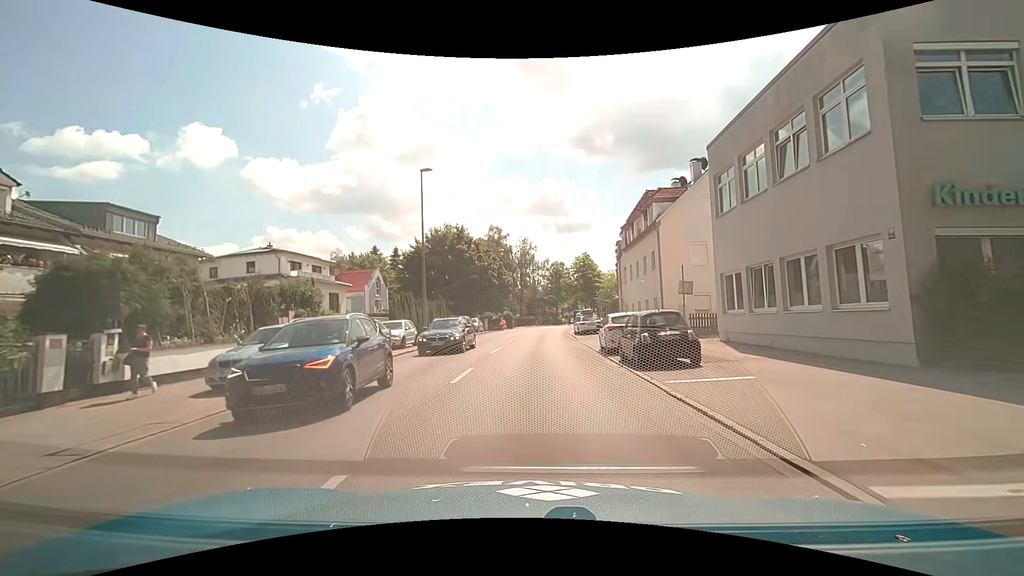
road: tertiary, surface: asphalt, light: Day
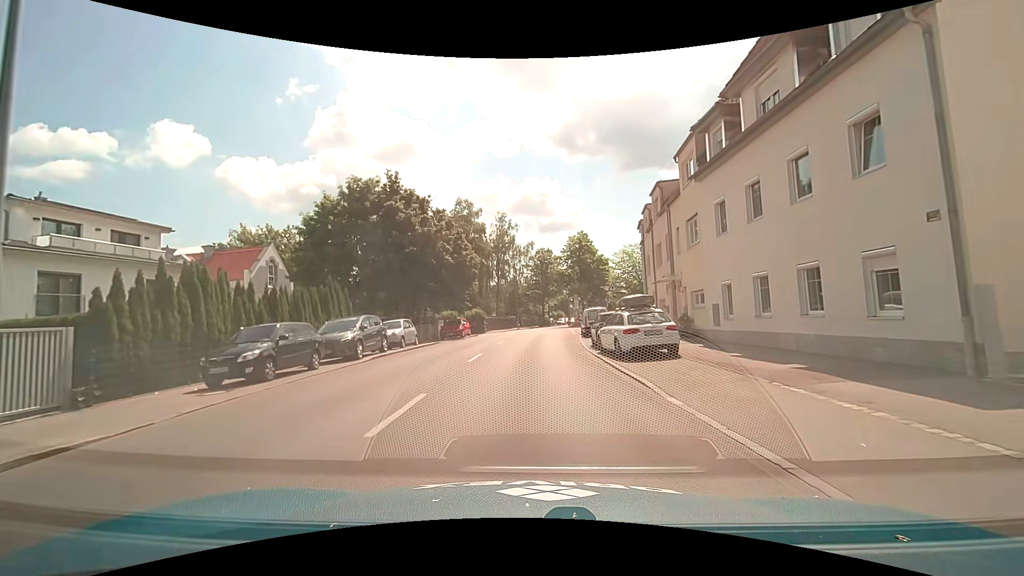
(+0.6, +22.5) m; +3°
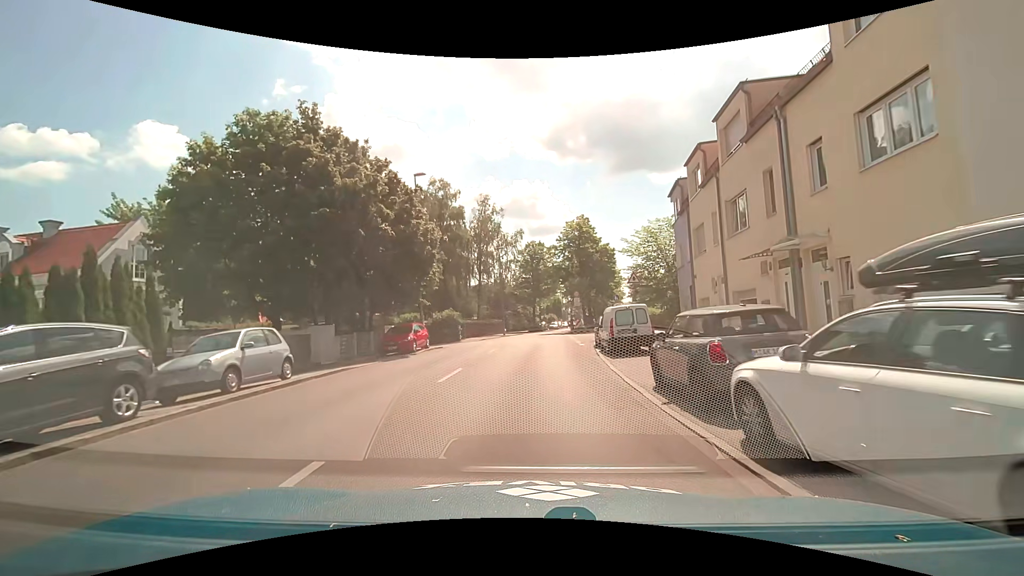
(+0.1, +12.9) m; +1°
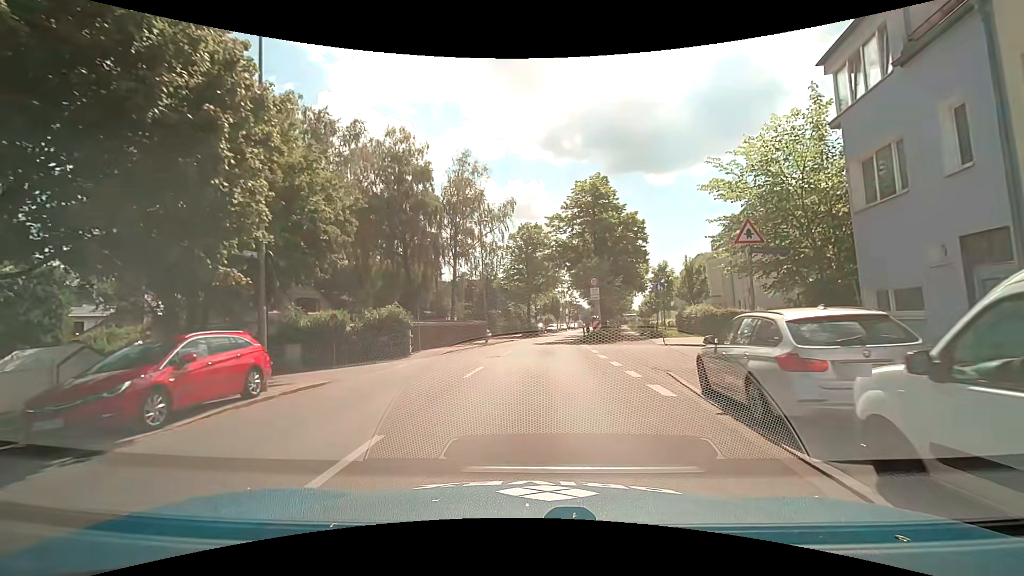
(+0.1, +16.8) m; +1°
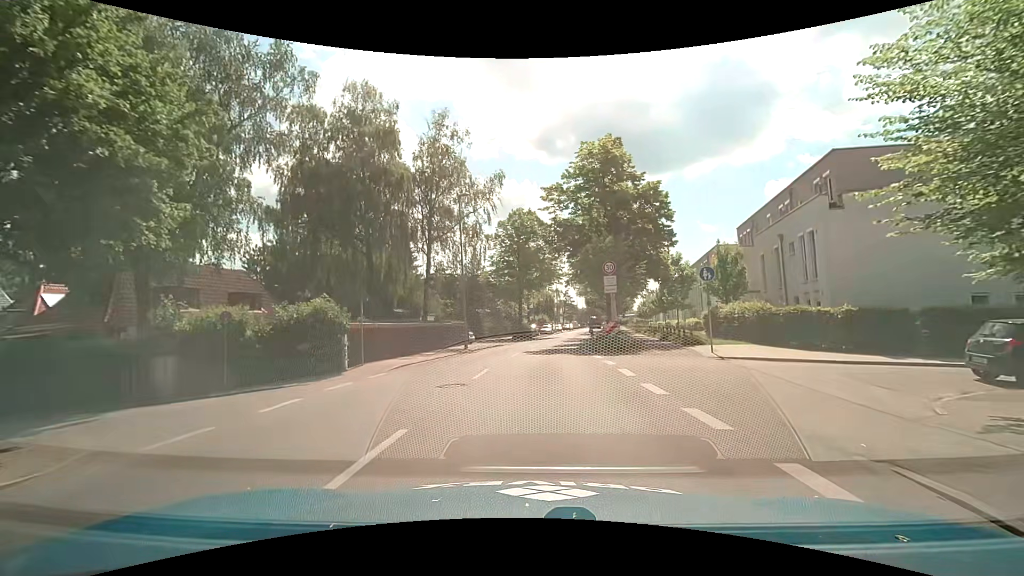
(+0.1, +8.6) m; +1°
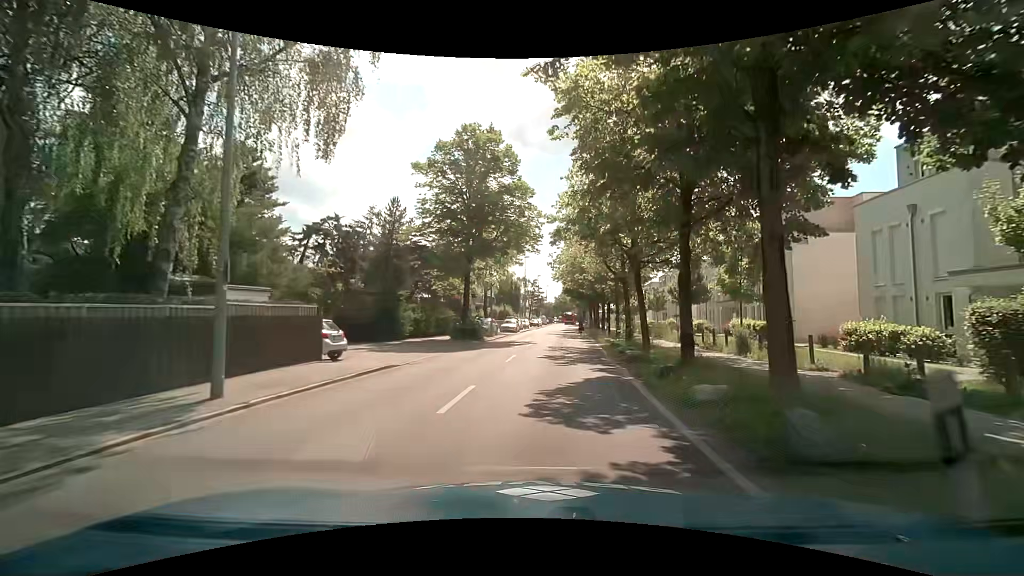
(+0.6, +23.2) m; +4°
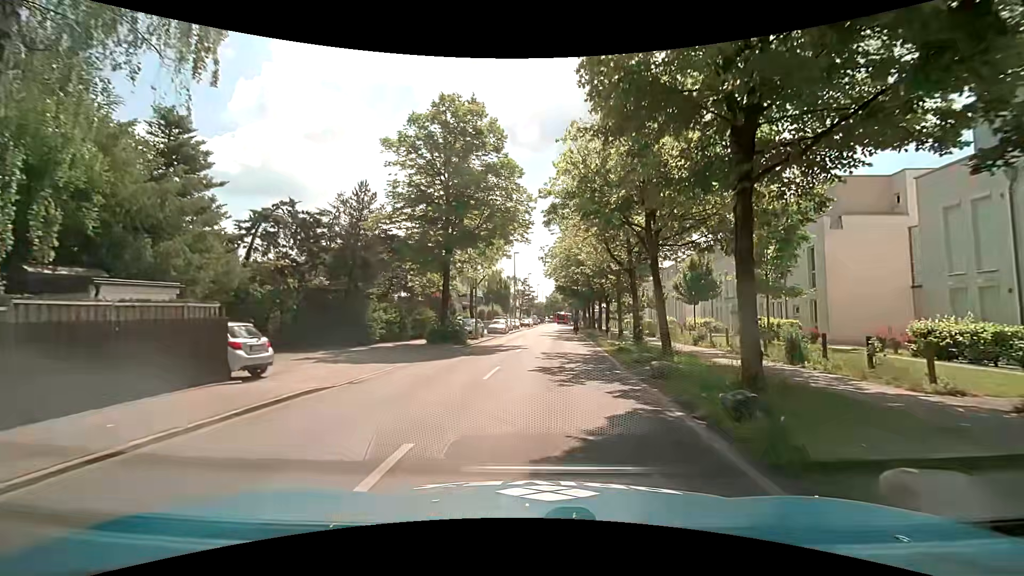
(+0.1, +4.6) m; +2°
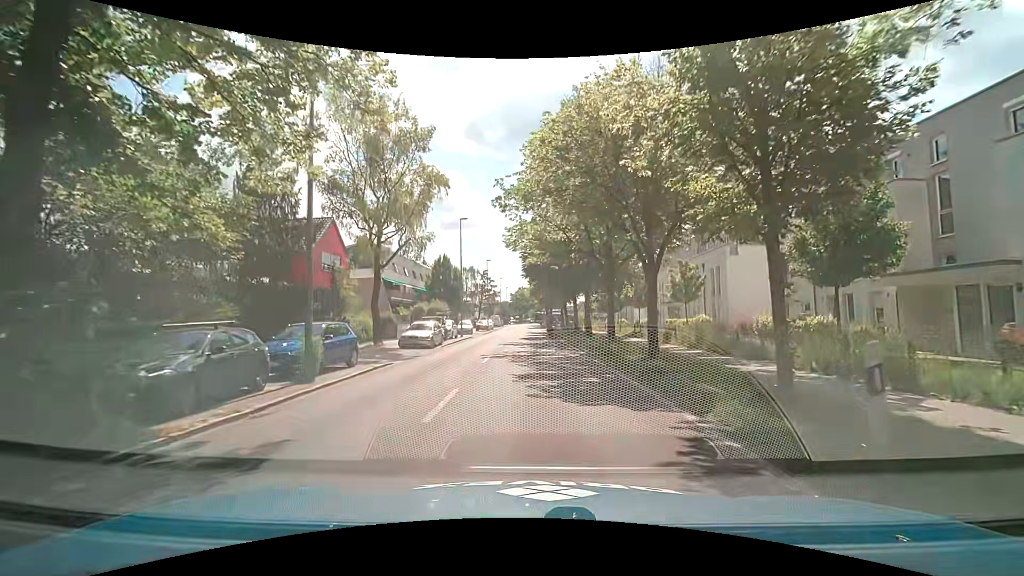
(+0.4, +22.7) m; +4°
(0, +10) (0, +20) (-1, +30) (-1, +40) (-1, +50) (-1, +60) (-1, +70) (-1, +80) (-2, +90) (-2, +100) m
